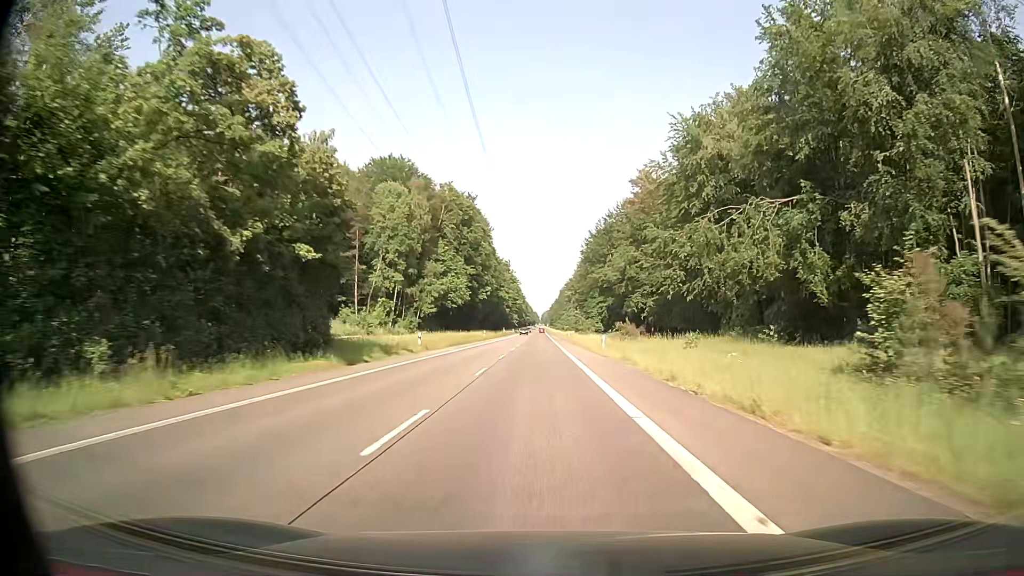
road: secondary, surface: asphalt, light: Day
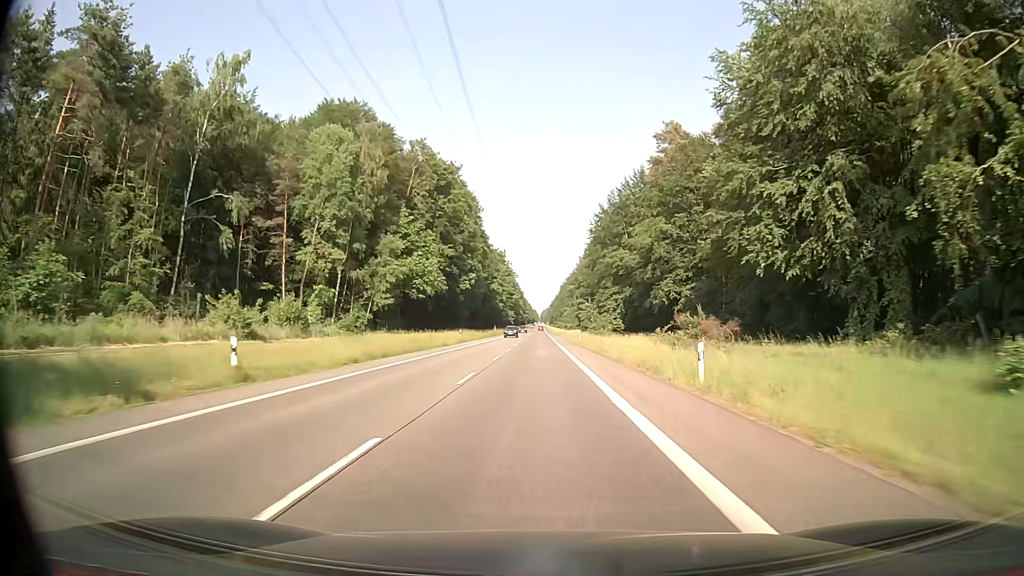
(+0.1, +27.2) m; 0°
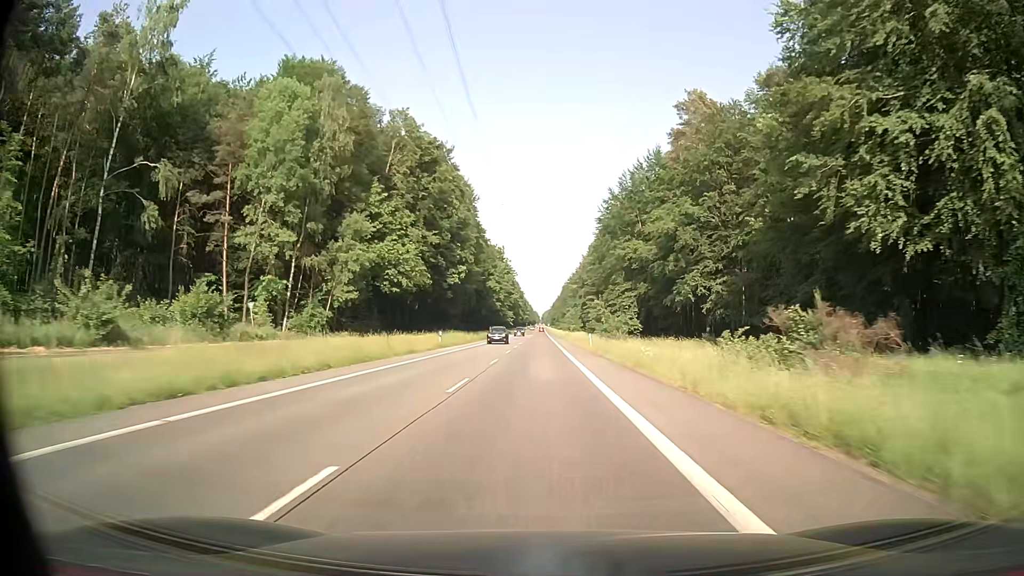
(+0.1, +13.8) m; 0°
(0, +10) (0, +20) (0, +30) (0, +40) (0, +50) (0, +60) (0, +70) (0, +80) (0, +90) (0, +100) m
